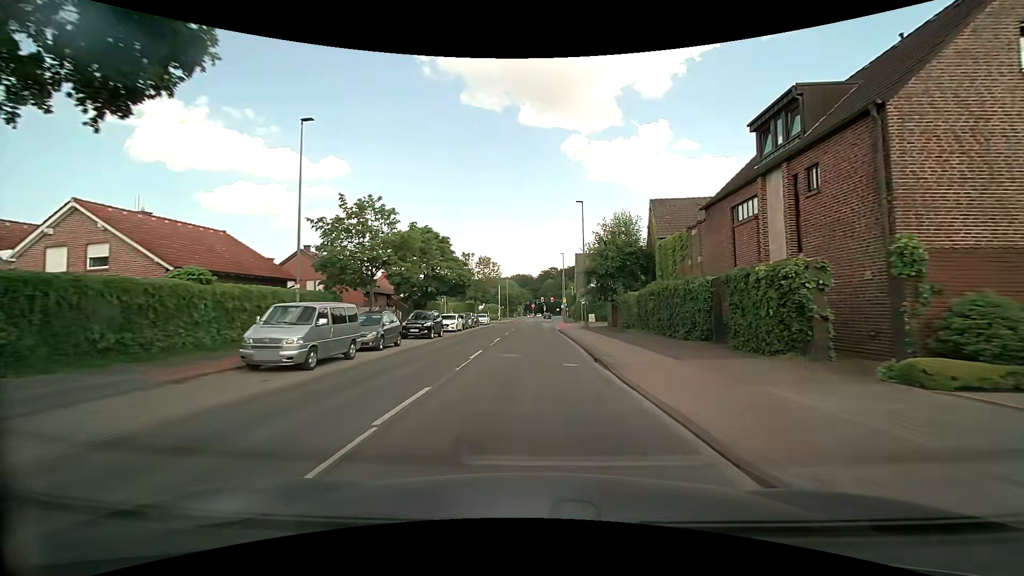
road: tertiary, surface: asphalt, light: Day
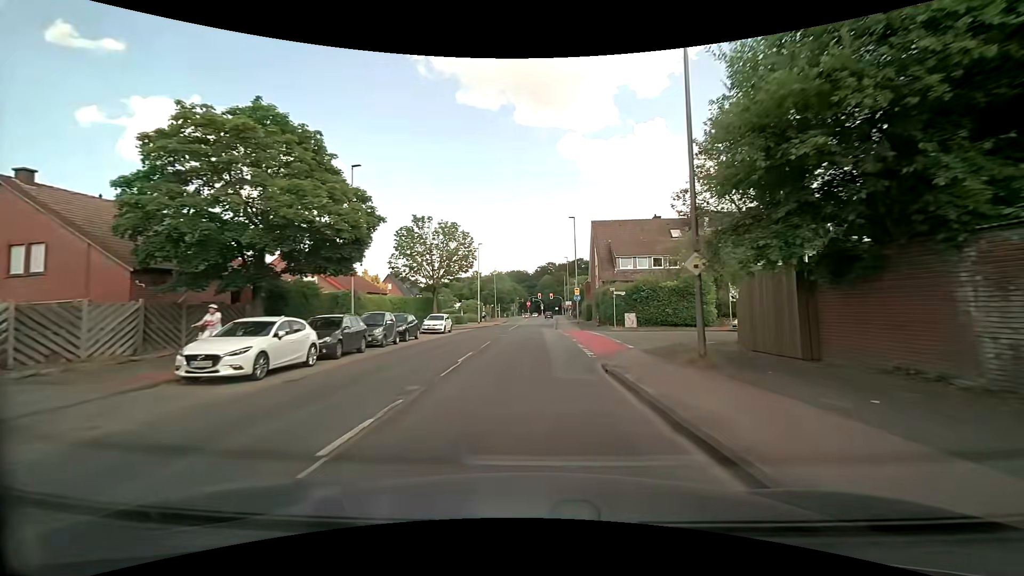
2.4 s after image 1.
(+0.3, +28.4) m; +1°
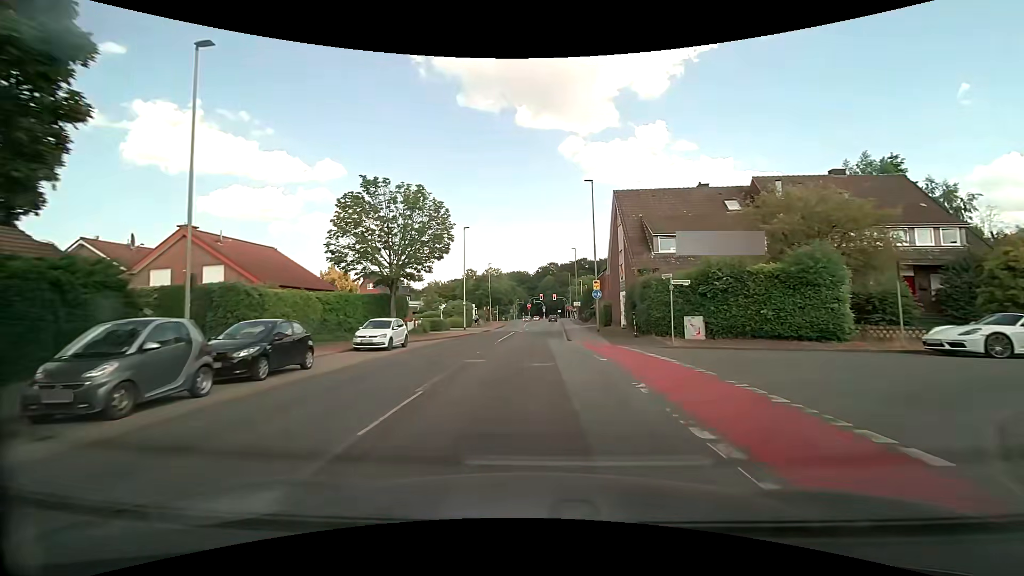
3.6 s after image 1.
(0.0, +14.1) m; 0°
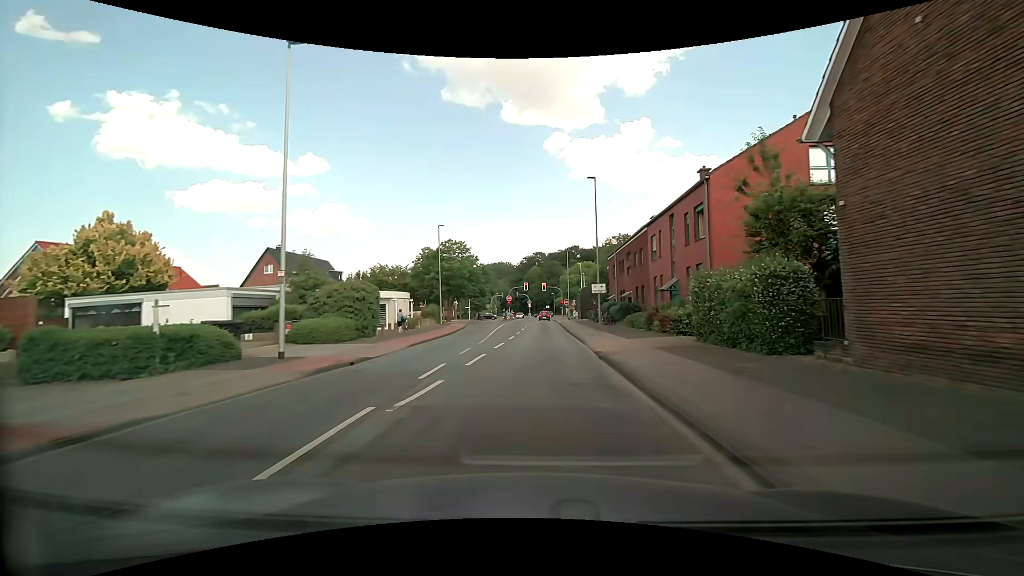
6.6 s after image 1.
(+0.4, +34.3) m; +1°
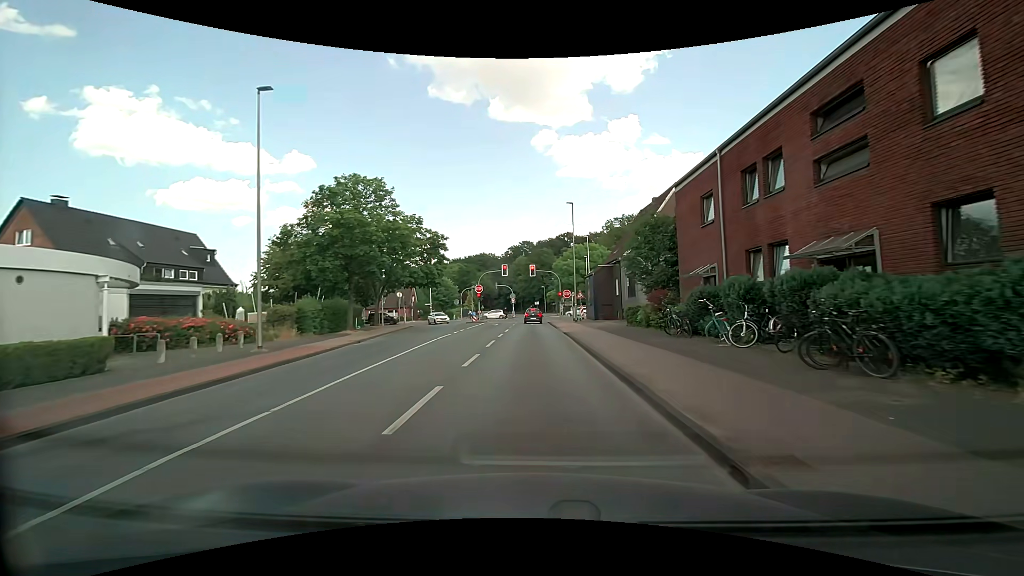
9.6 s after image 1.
(+0.7, +31.2) m; +2°
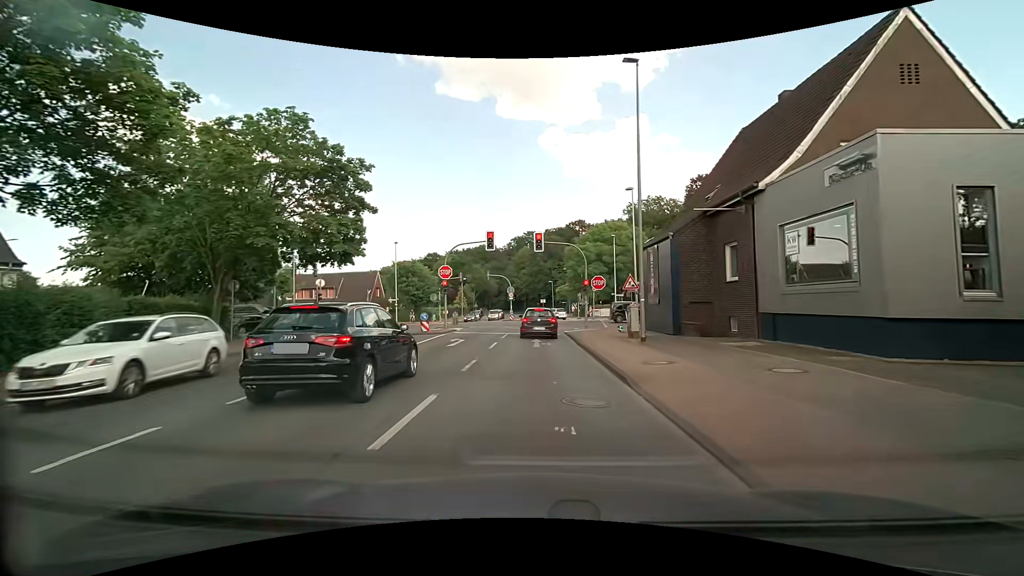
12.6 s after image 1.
(-0.1, +24.3) m; -1°
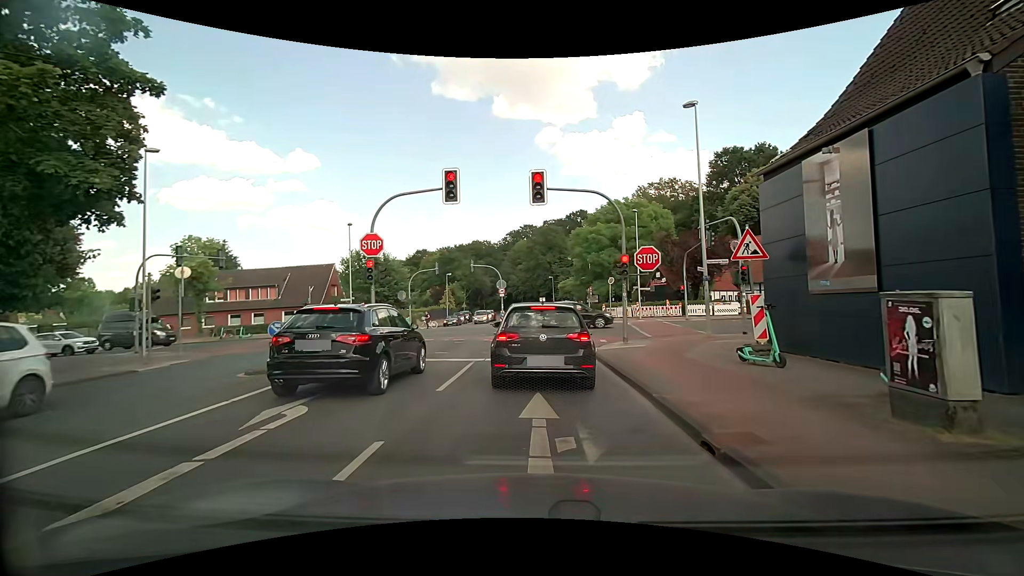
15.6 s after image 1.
(+0.1, +14.4) m; 0°
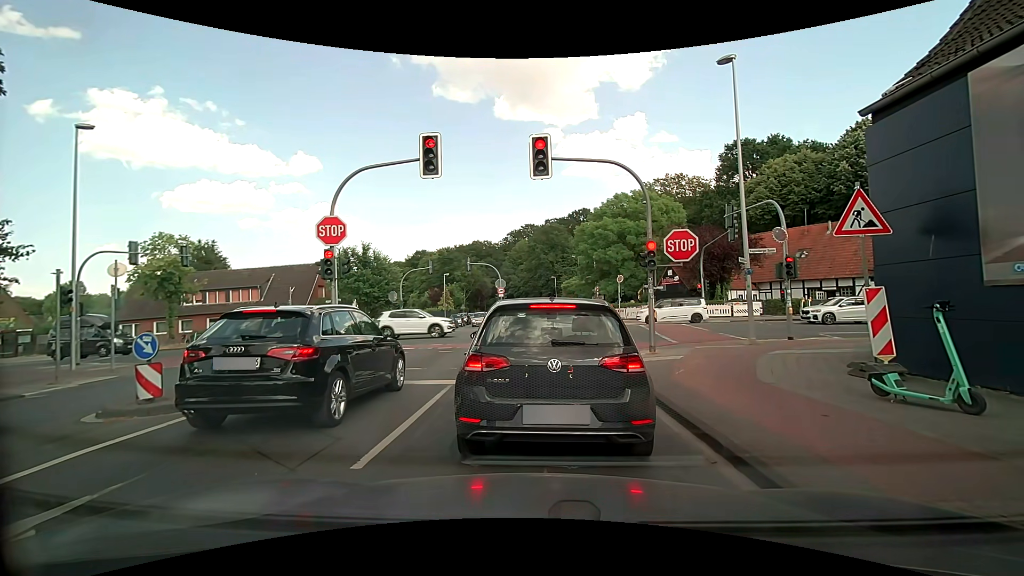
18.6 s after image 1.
(0.0, +3.6) m; -1°
(0, +10) (+2, +20) (+8, +27) (+18, +29) (+28, +29) (+38, +29) (+48, +29) (+58, +29) (+68, +29) (+78, +29) m
